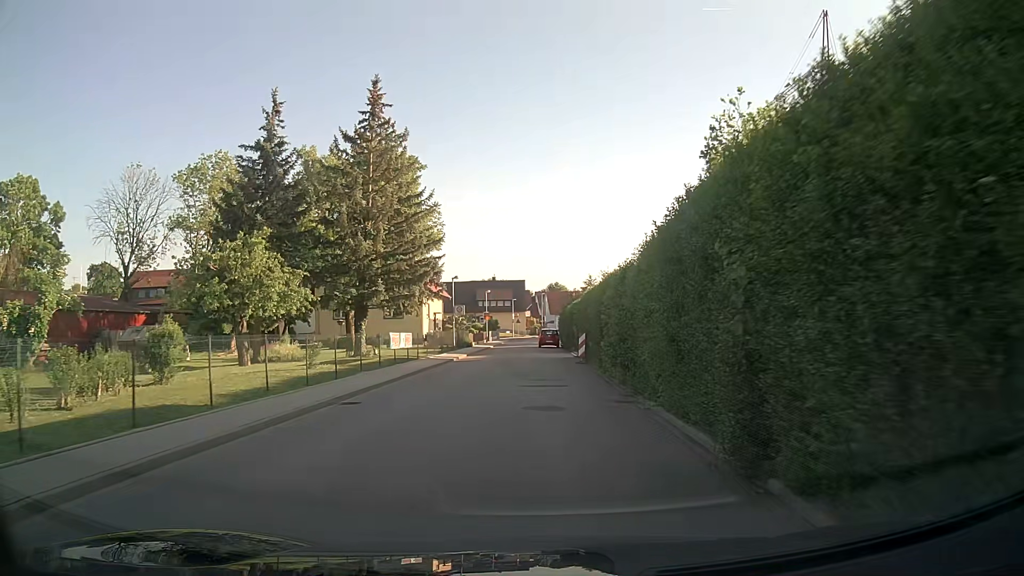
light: Day
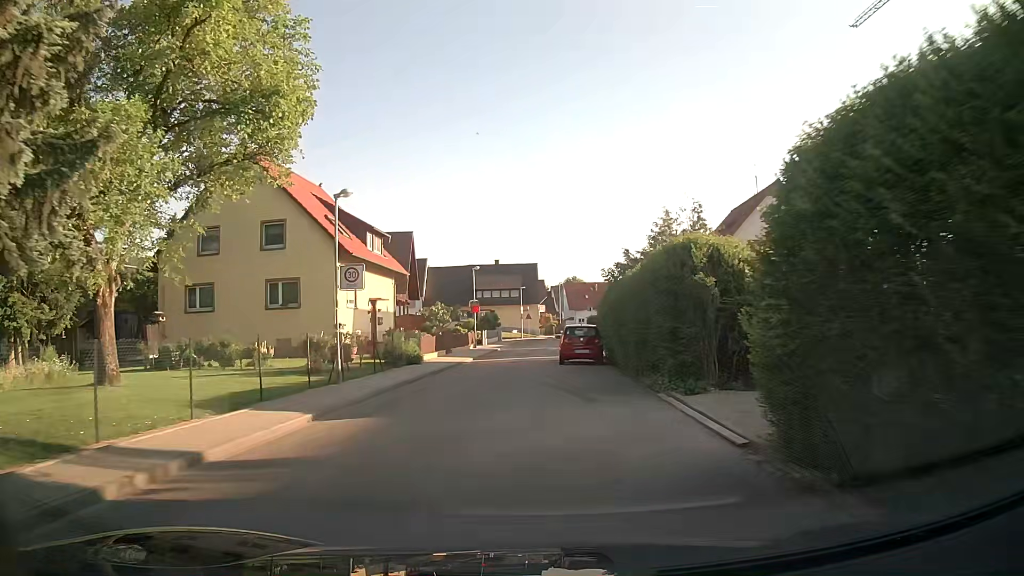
(+0.2, +27.8) m; -1°
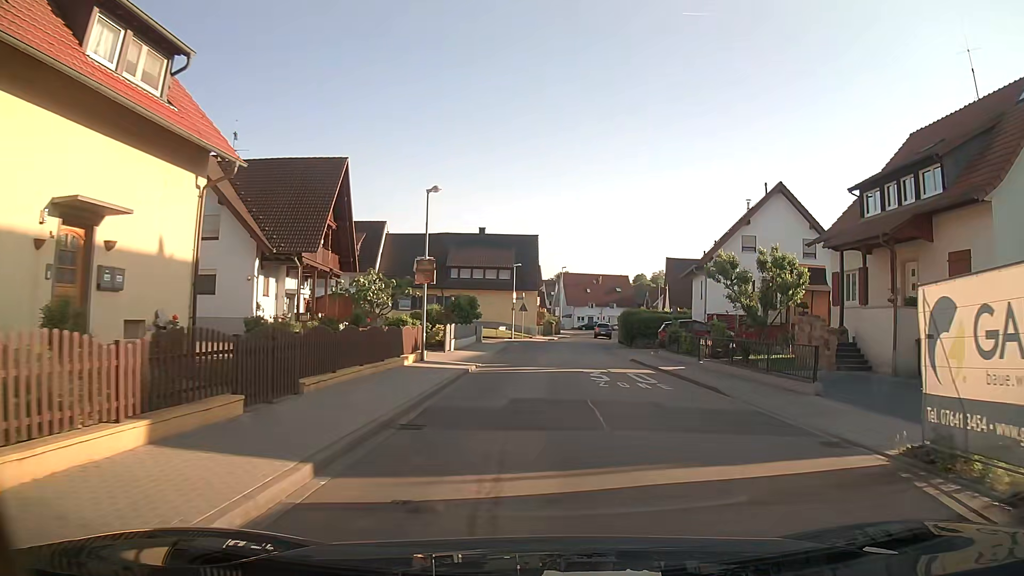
(-1.1, +25.6) m; +1°
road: tertiary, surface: asphalt
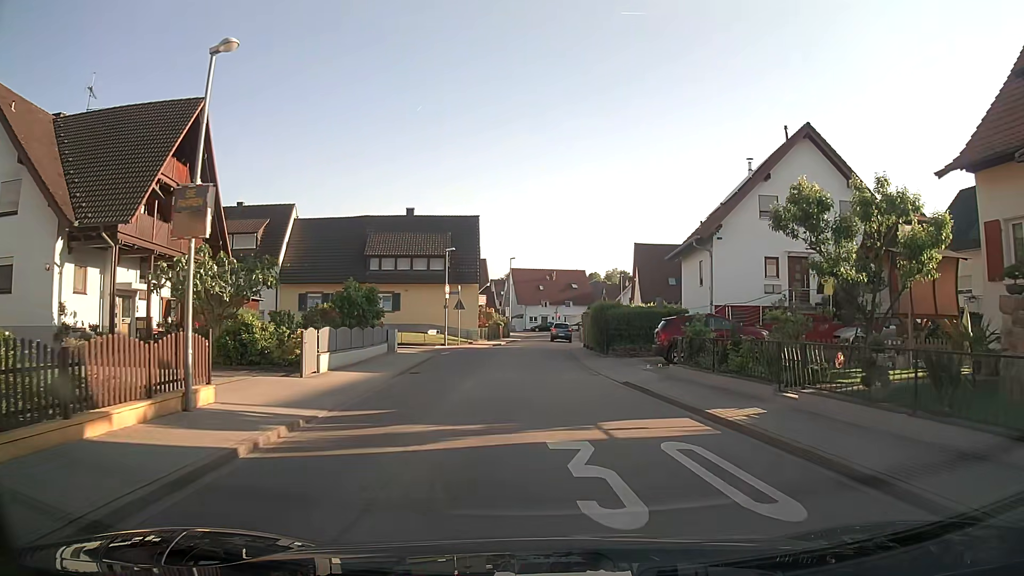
(+0.9, +12.5) m; +5°
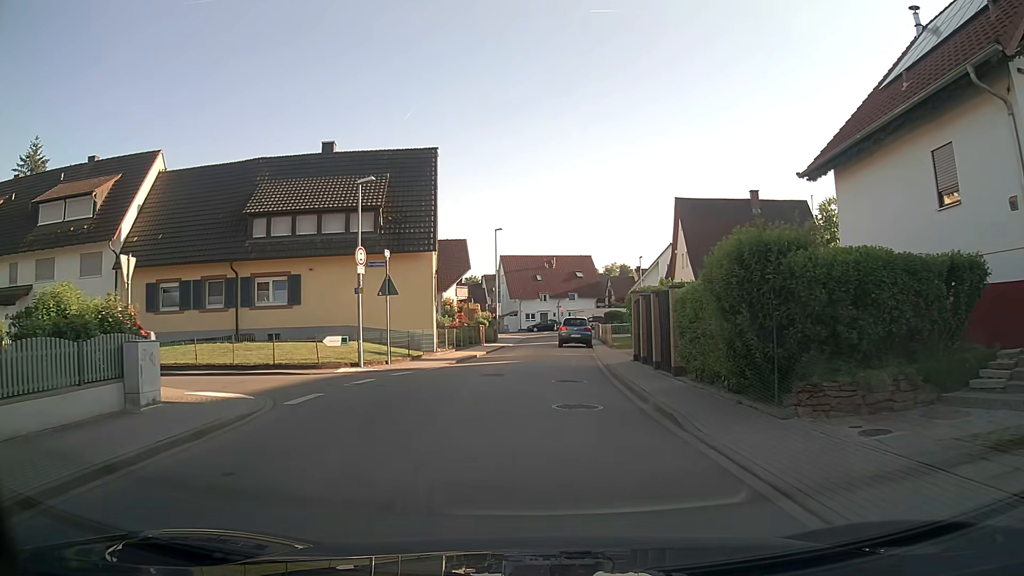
(-0.1, +20.8) m; 0°
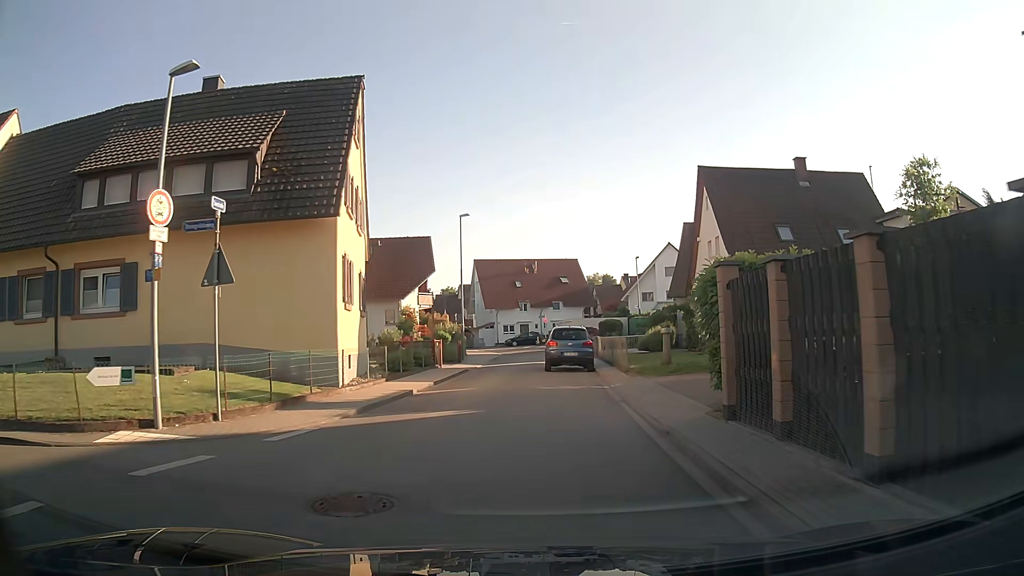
(+0.2, +11.4) m; +1°
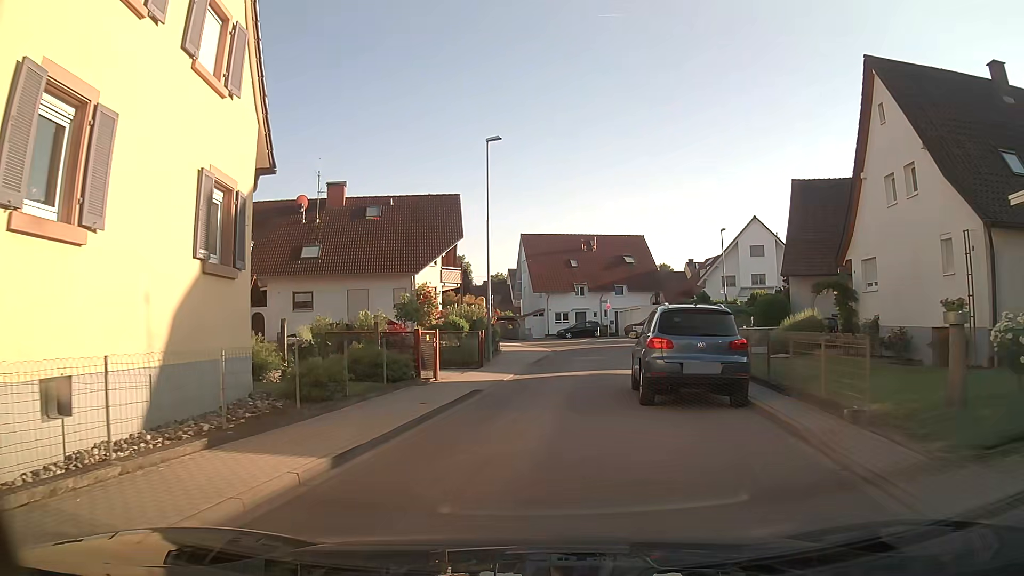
(-0.3, +13.7) m; -4°
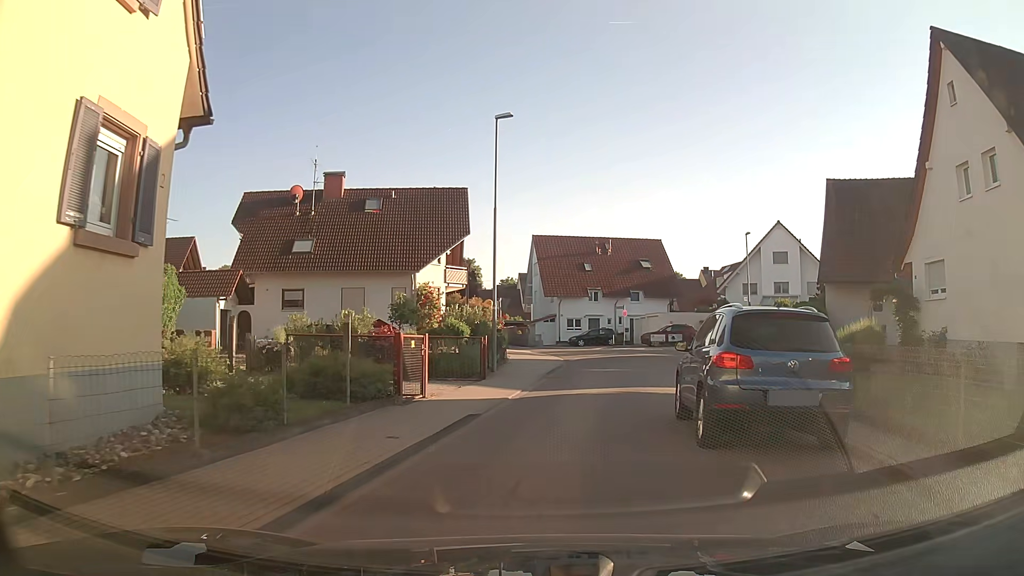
(-0.1, +3.4) m; -1°
(0, +10) (+2, +20) (+5, +29) (+10, +38) (+18, +43) (+27, +48) (+35, +55) (+41, +62) (+44, +72) (+43, +82) m
